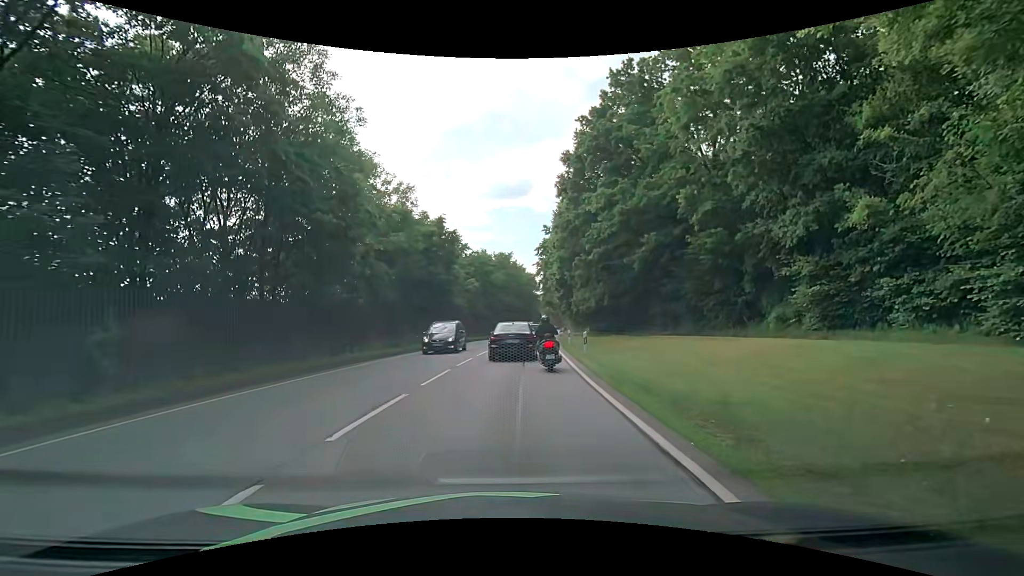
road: primary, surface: asphalt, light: Day
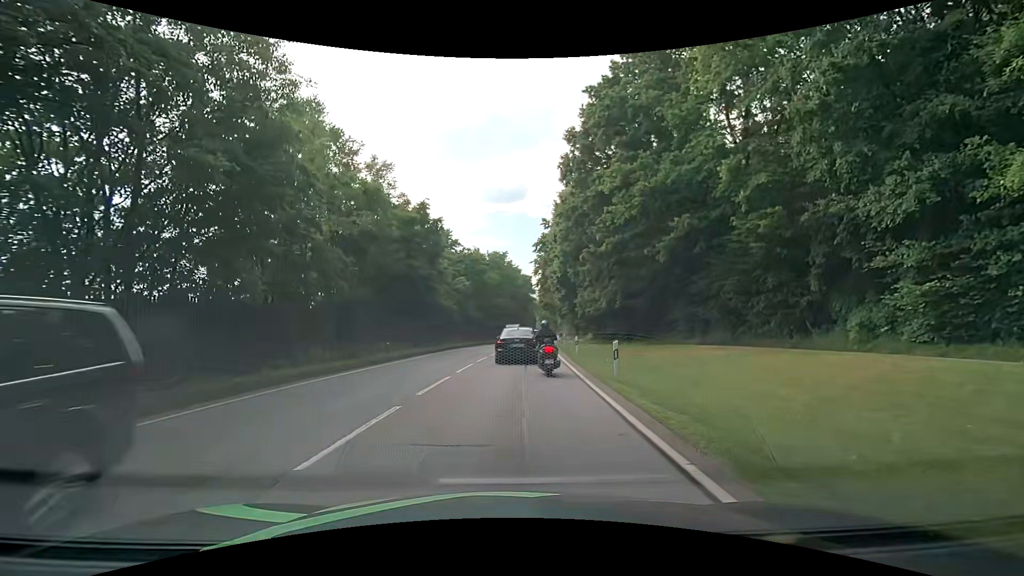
(0.0, +6.4) m; +1°
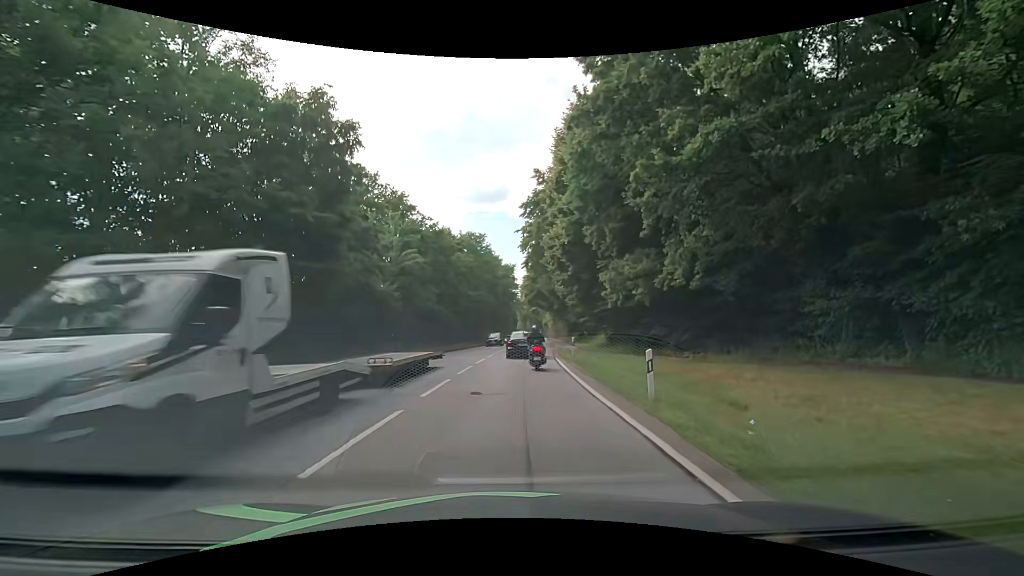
(+0.2, +17.4) m; +2°
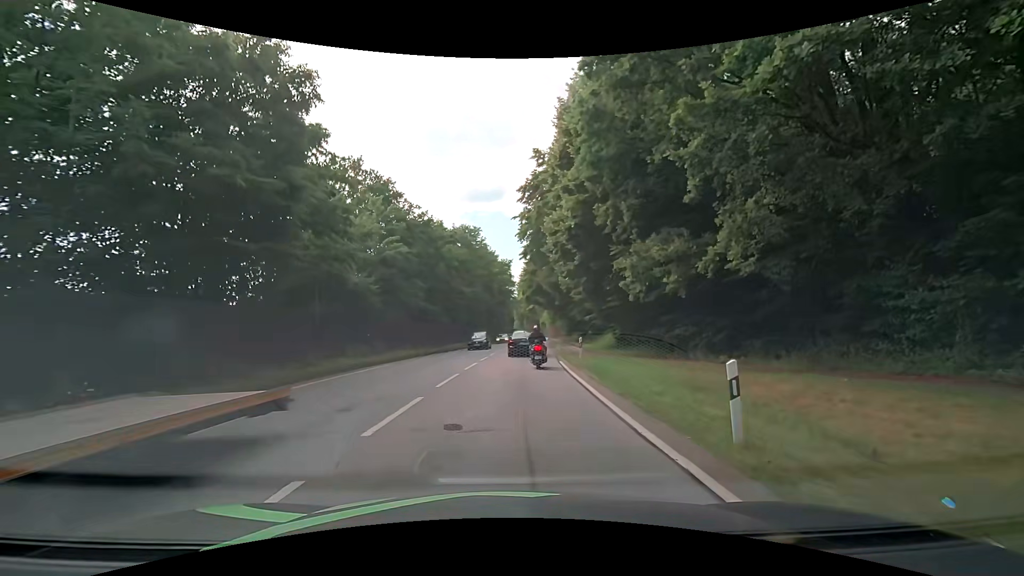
(0.0, +4.1) m; +1°
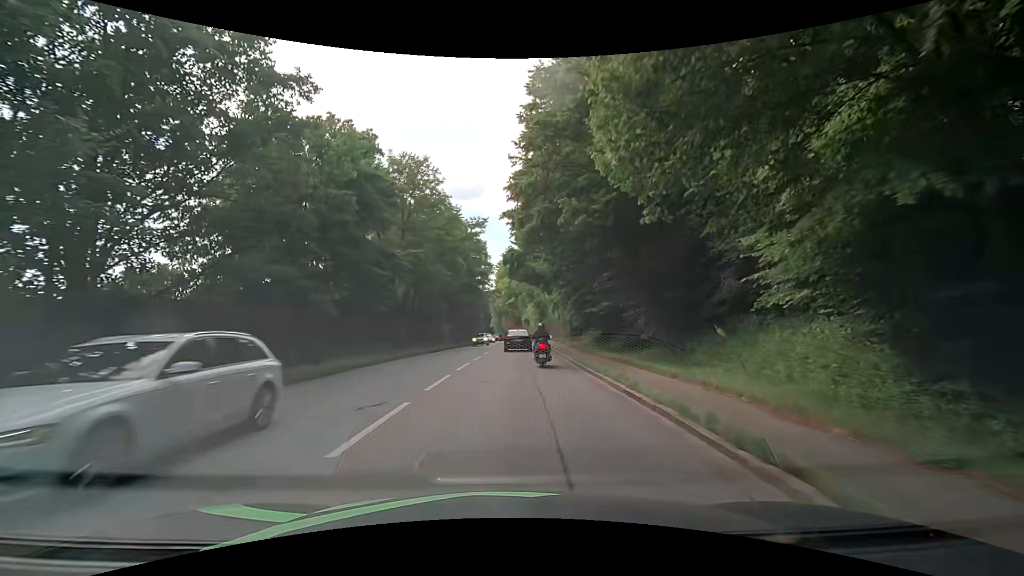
(+0.7, +25.6) m; +3°
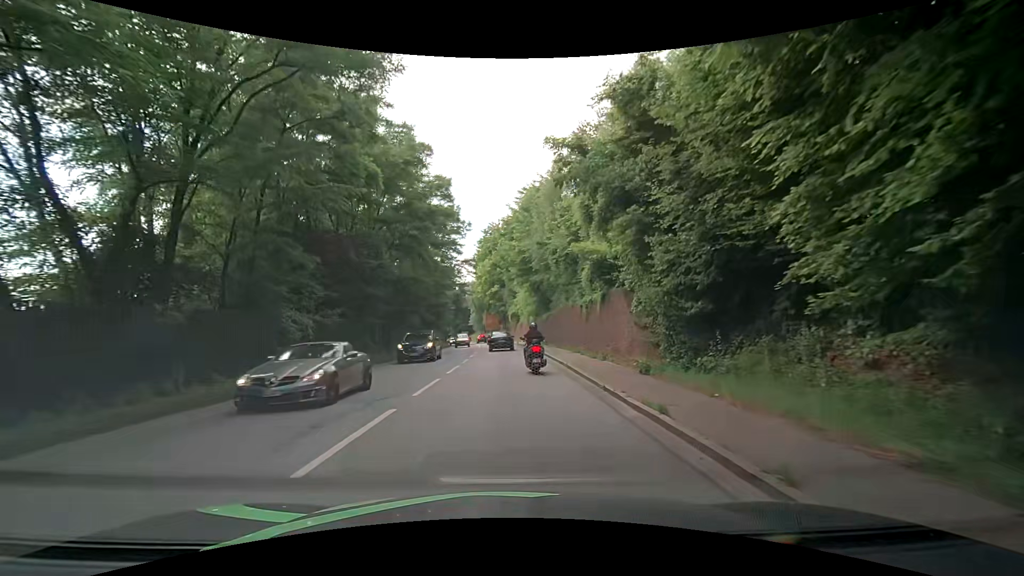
(+0.7, +30.8) m; +2°
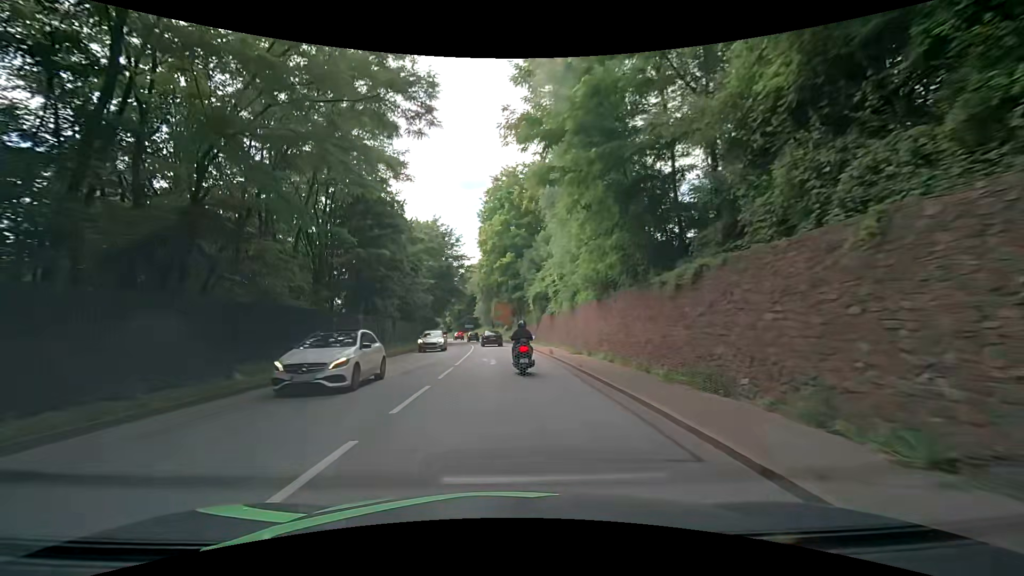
(-0.1, +32.8) m; -2°
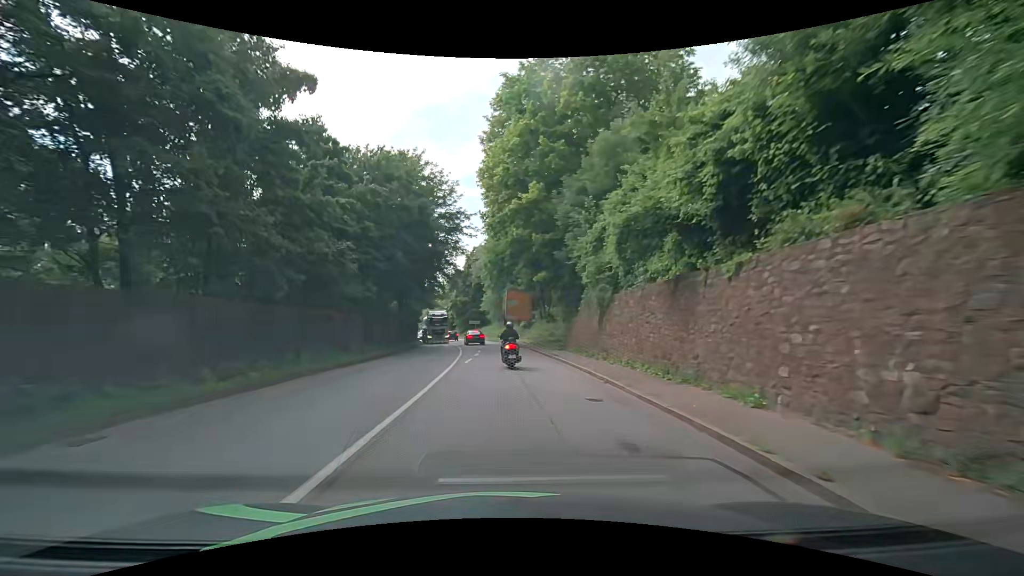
(-0.1, +26.8) m; -2°
(0, +10) (0, +20) (0, +30) (-1, +40) (-2, +50) (-3, +60) (-5, +70) (-7, +79) (-10, +89) (-12, +99) m
